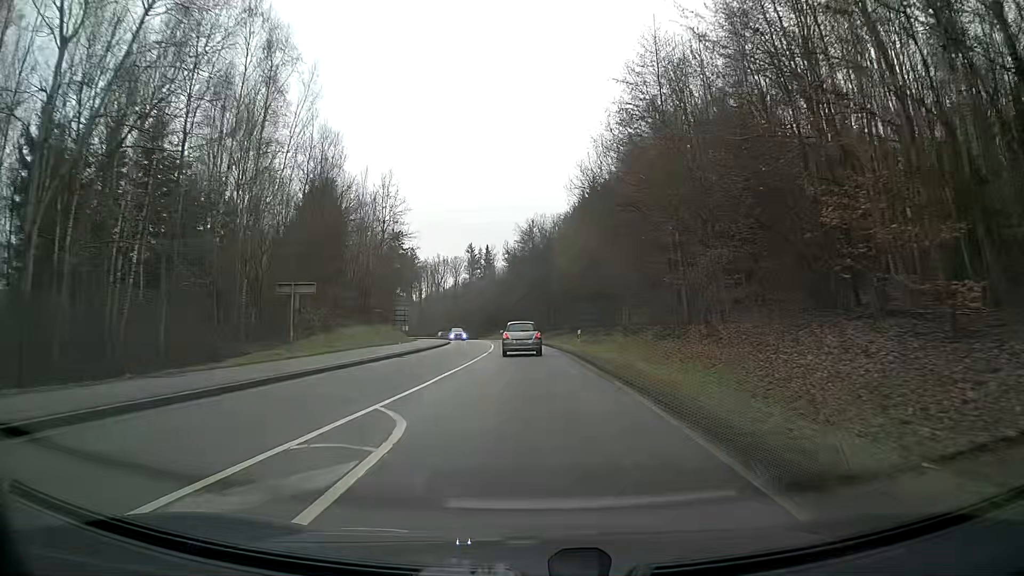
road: secondary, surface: asphalt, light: Day
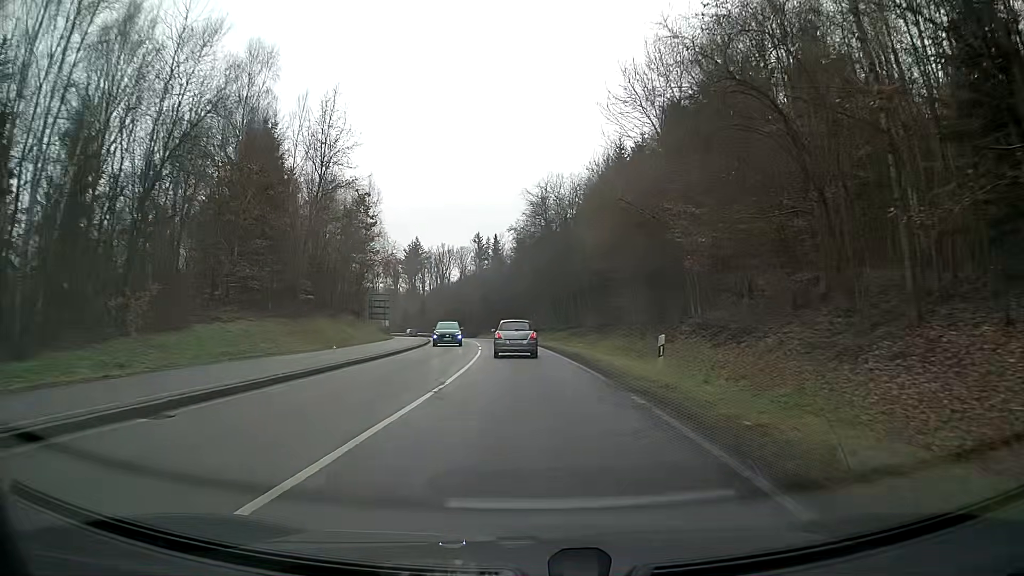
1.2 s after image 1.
(-0.1, +20.0) m; -1°
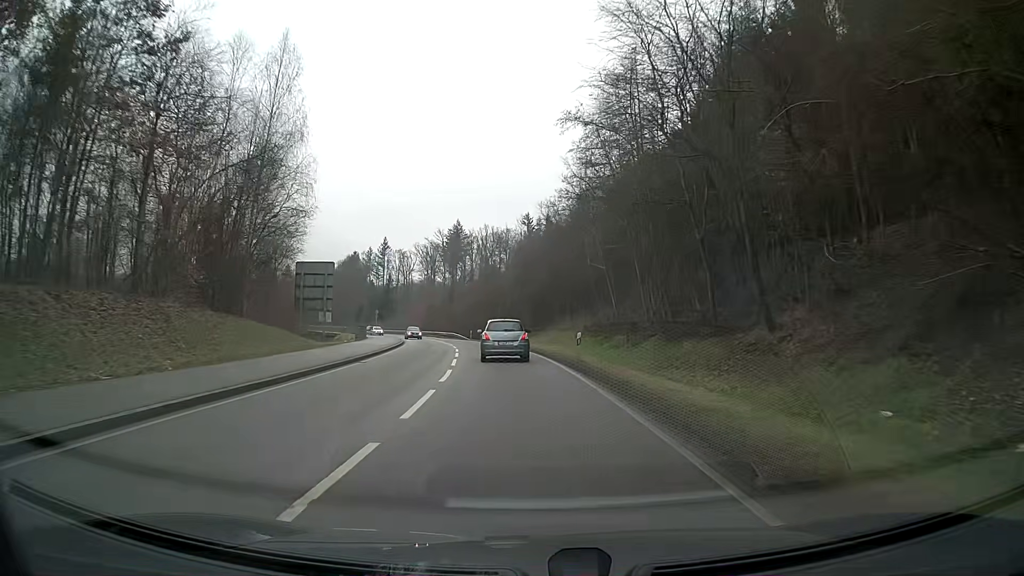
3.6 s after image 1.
(-1.4, +39.0) m; -5°
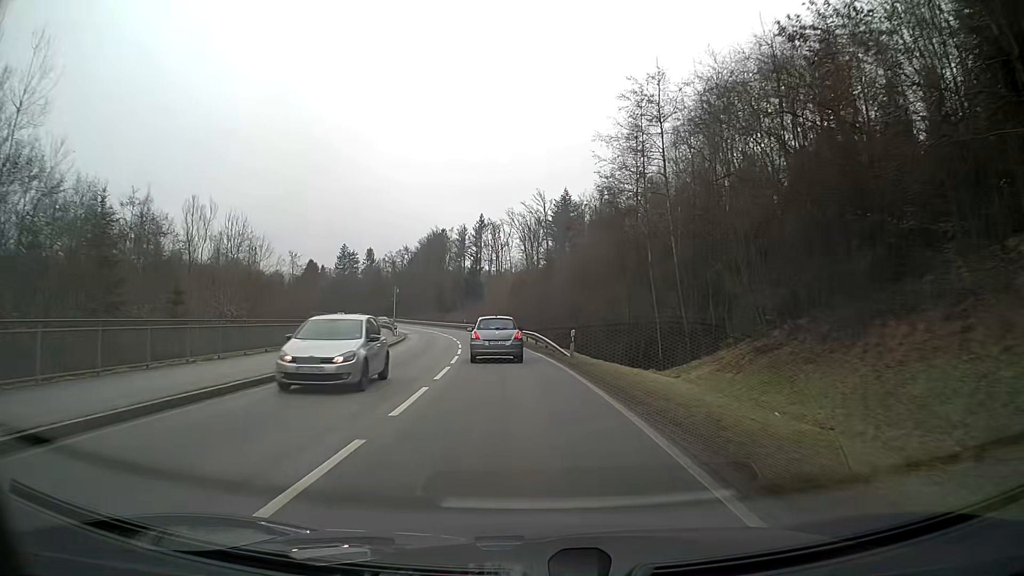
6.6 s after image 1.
(-4.0, +48.2) m; -10°
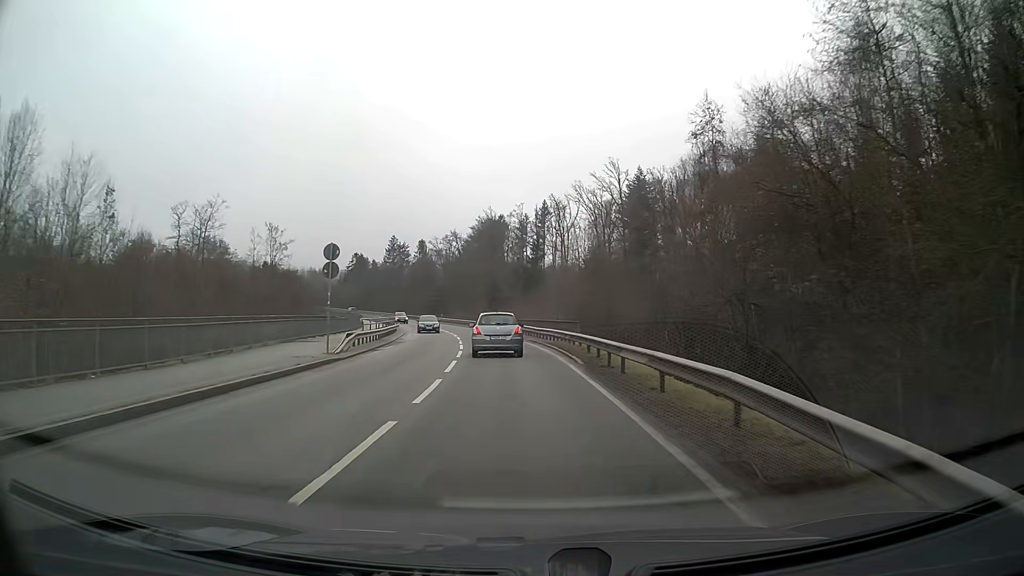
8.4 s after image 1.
(-1.5, +29.2) m; -6°
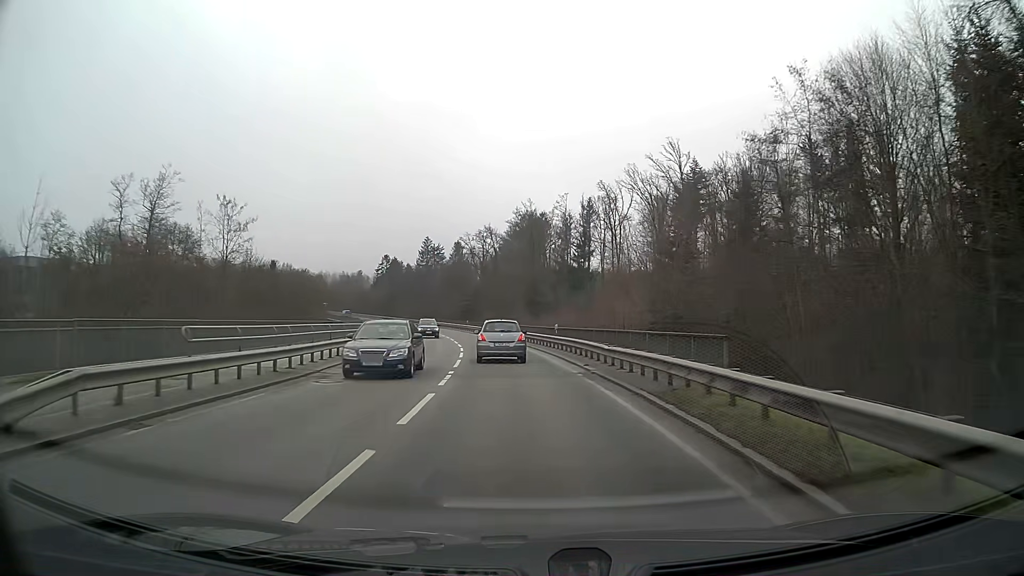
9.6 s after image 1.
(-0.6, +19.7) m; -4°
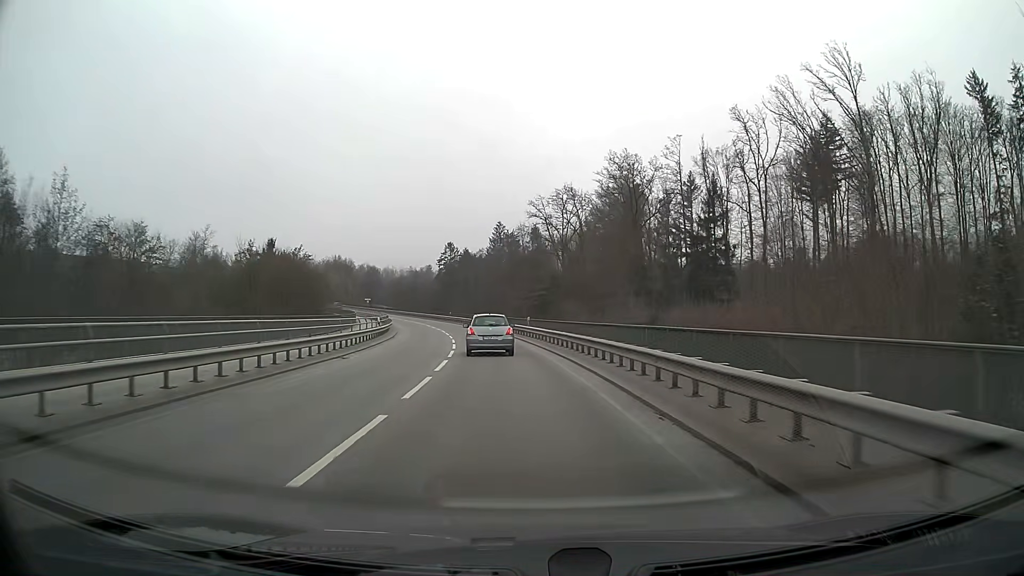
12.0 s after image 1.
(-2.4, +40.0) m; -7°
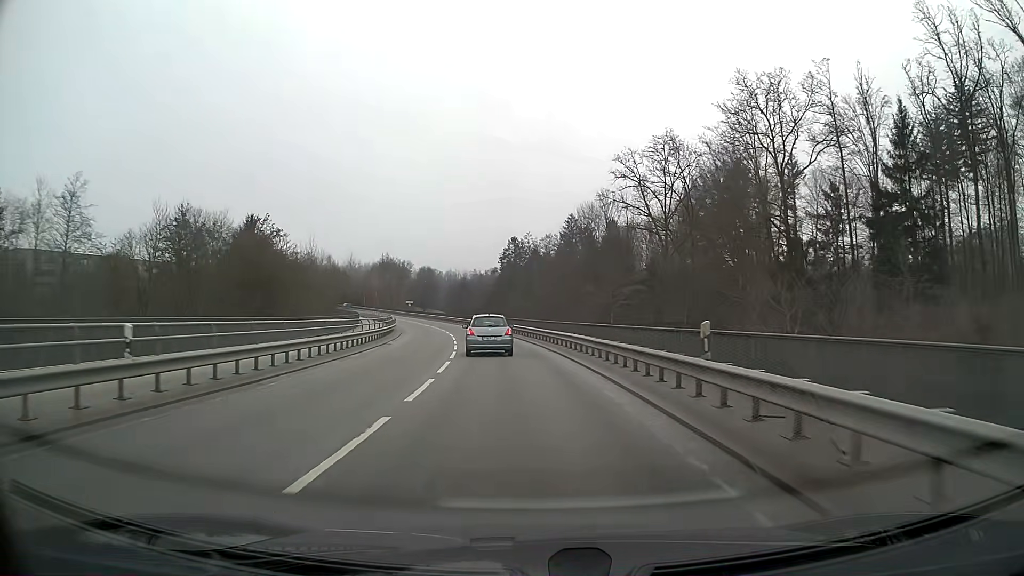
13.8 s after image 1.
(-1.6, +30.5) m; -6°
(0, +10) (-1, +20) (-2, +30) (-3, +40) (-4, +50) (-6, +60) (-8, +69) (-10, +79) (-13, +89) (-16, +98) m
